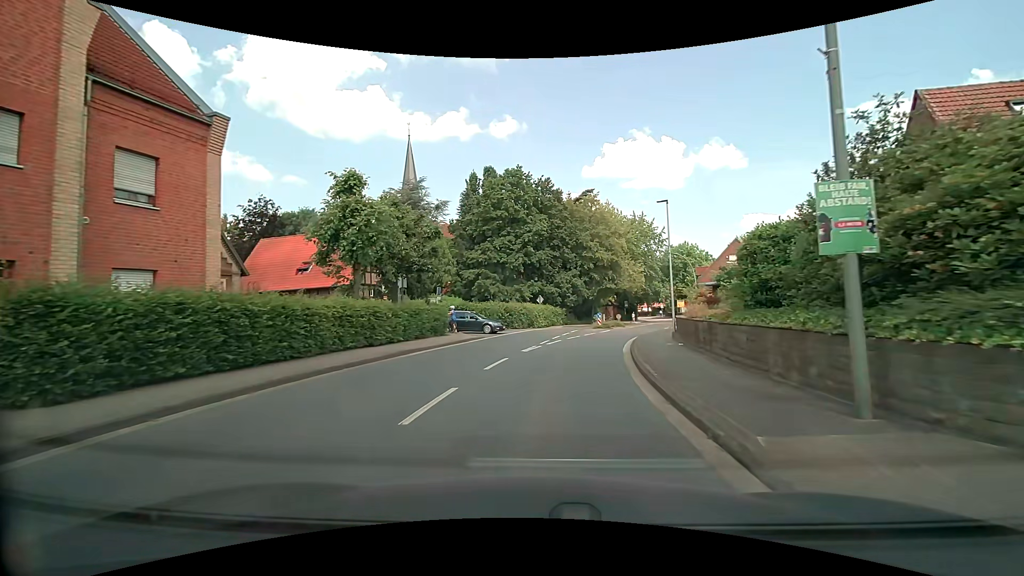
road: secondary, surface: asphalt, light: Day
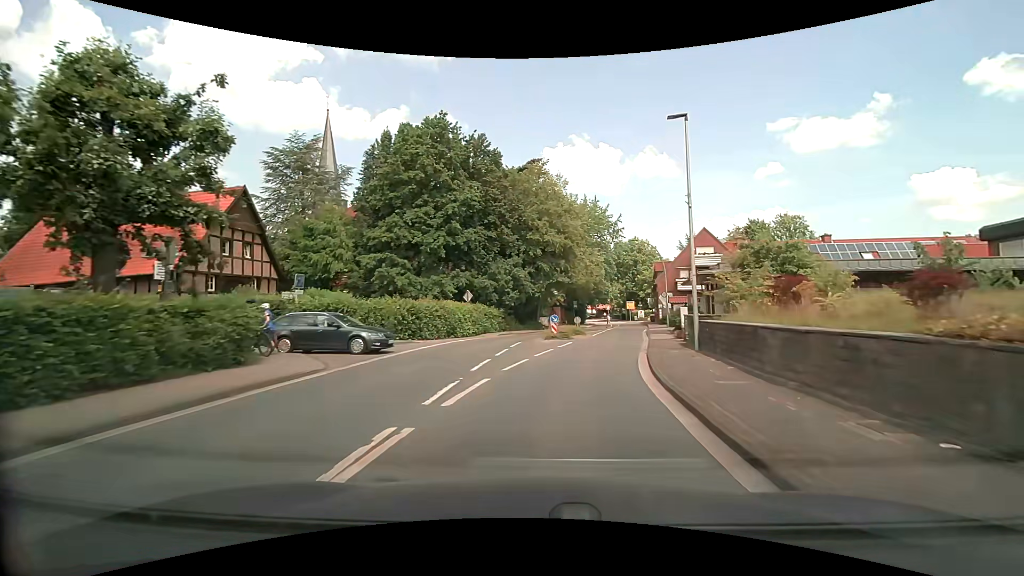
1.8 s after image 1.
(+0.7, +14.3) m; +7°
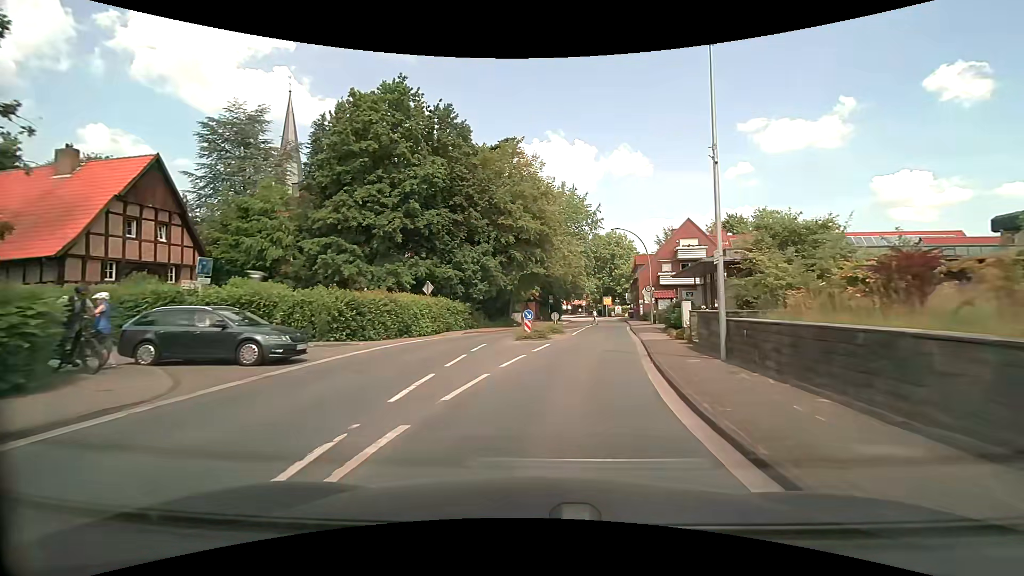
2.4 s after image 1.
(+0.1, +4.8) m; +2°
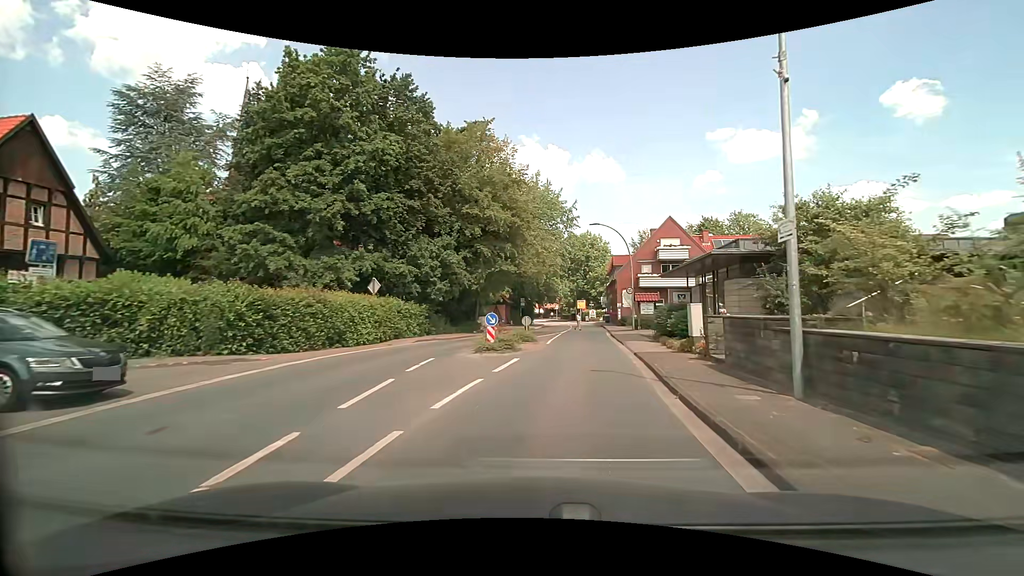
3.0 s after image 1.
(+0.1, +4.8) m; +3°
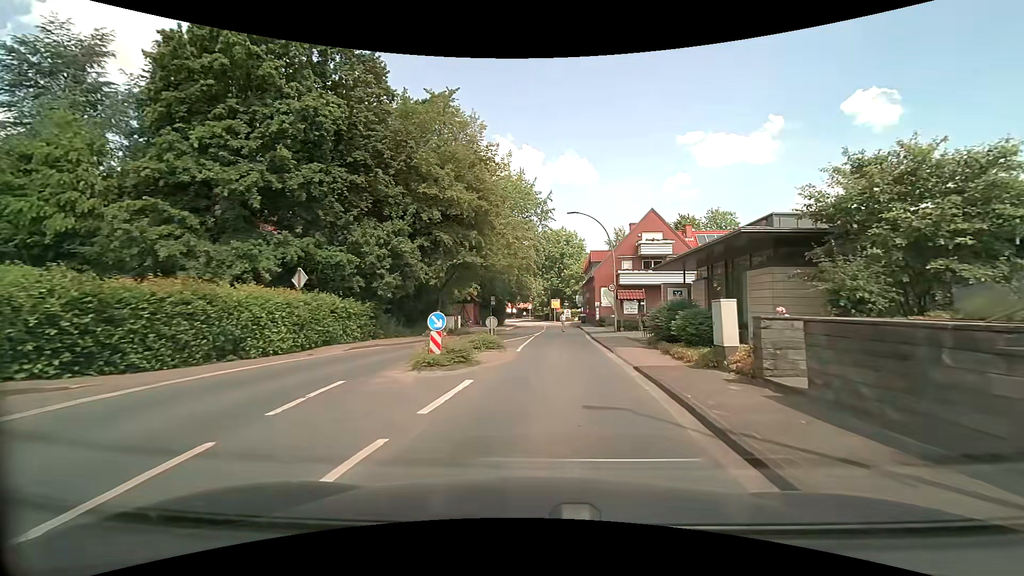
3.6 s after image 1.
(+0.2, +4.8) m; +3°
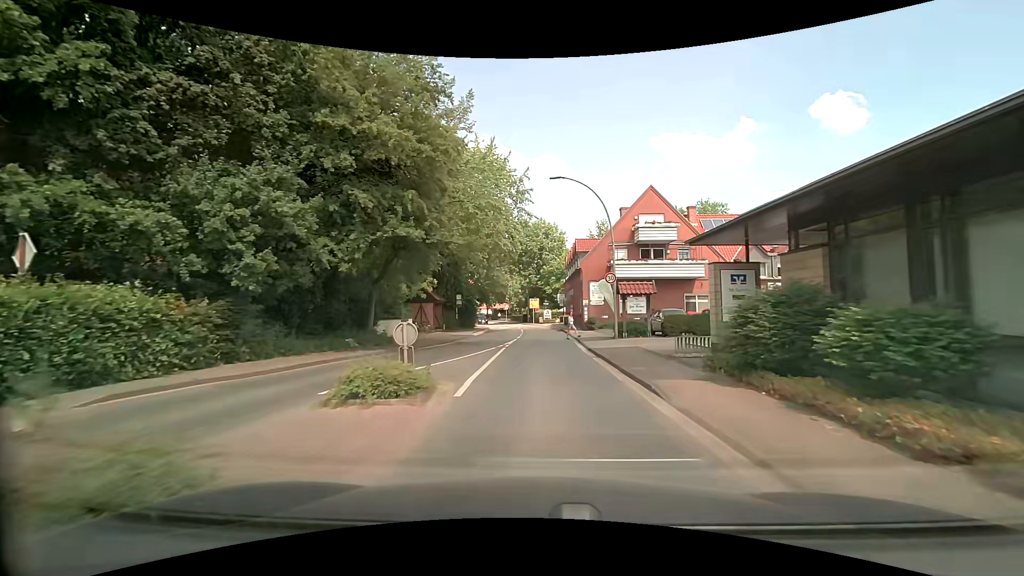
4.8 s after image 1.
(+0.3, +9.6) m; +3°
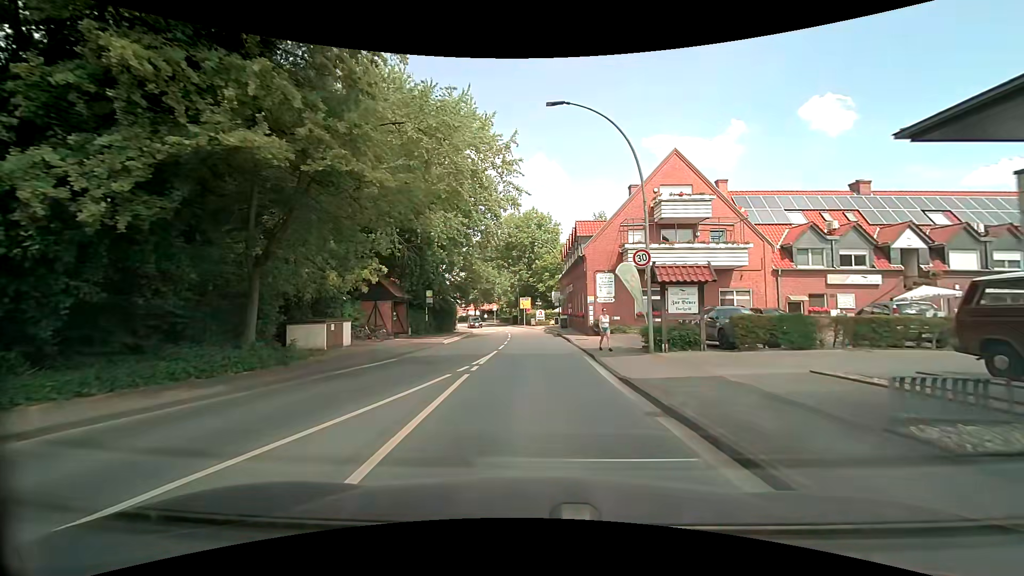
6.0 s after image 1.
(+0.1, +9.6) m; 0°
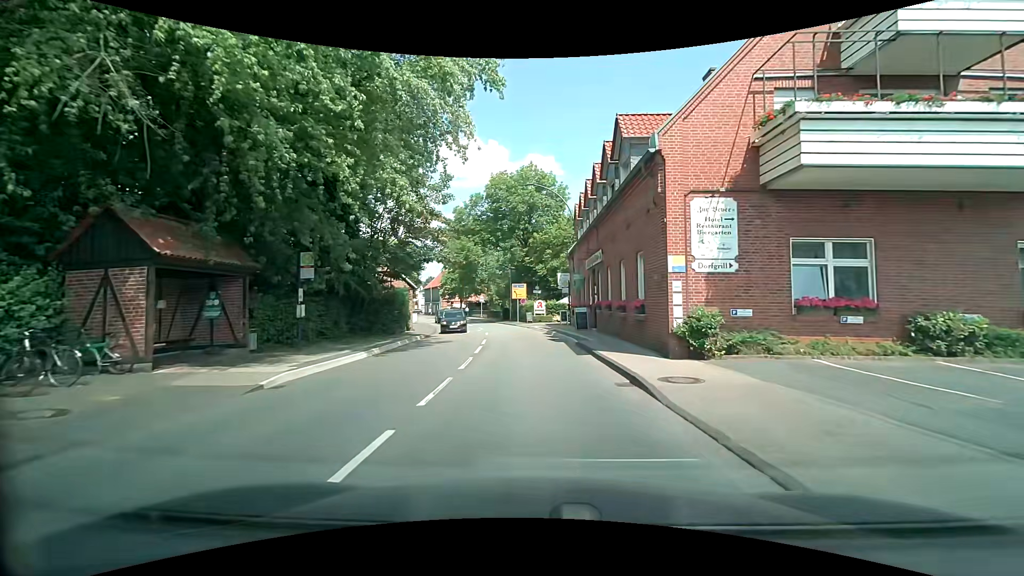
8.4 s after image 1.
(+0.2, +19.4) m; +1°
(0, +10) (0, +20) (-1, +30) (-2, +40) (-4, +50) (-7, +59) (-10, +69) (-13, +78) (-16, +88) (-19, +97) m
